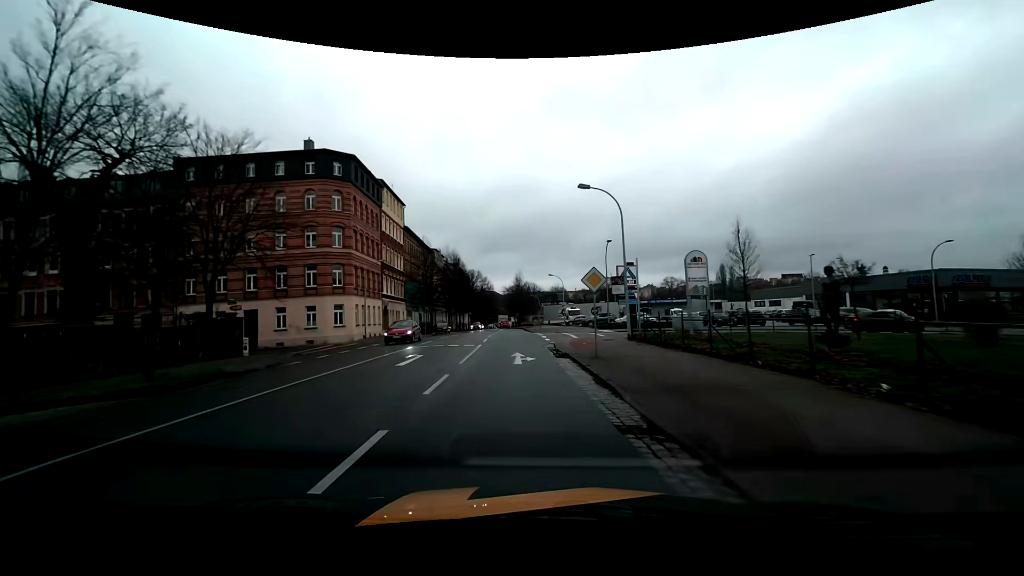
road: primary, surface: asphalt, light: Day
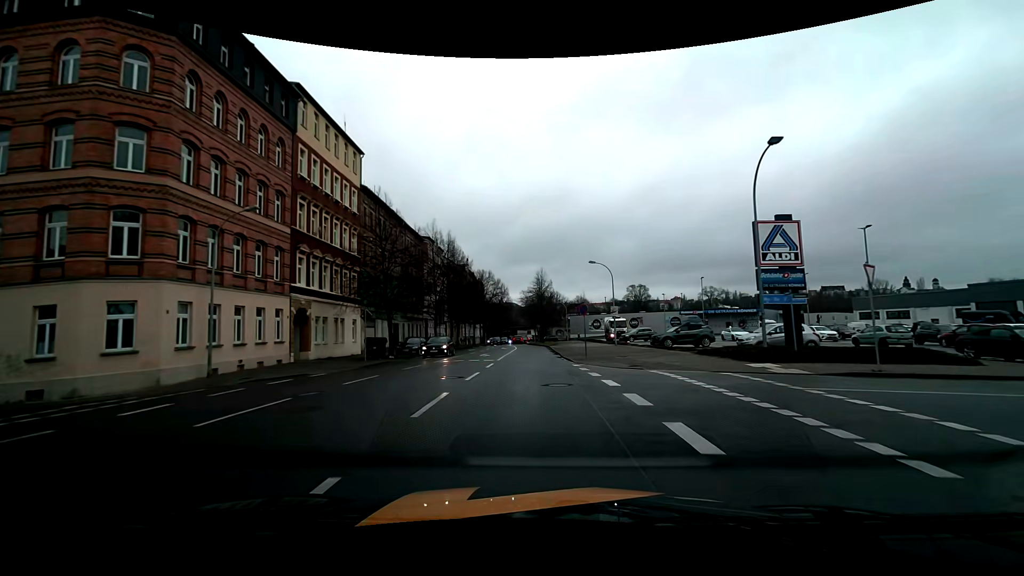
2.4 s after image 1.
(-0.9, +26.9) m; -3°
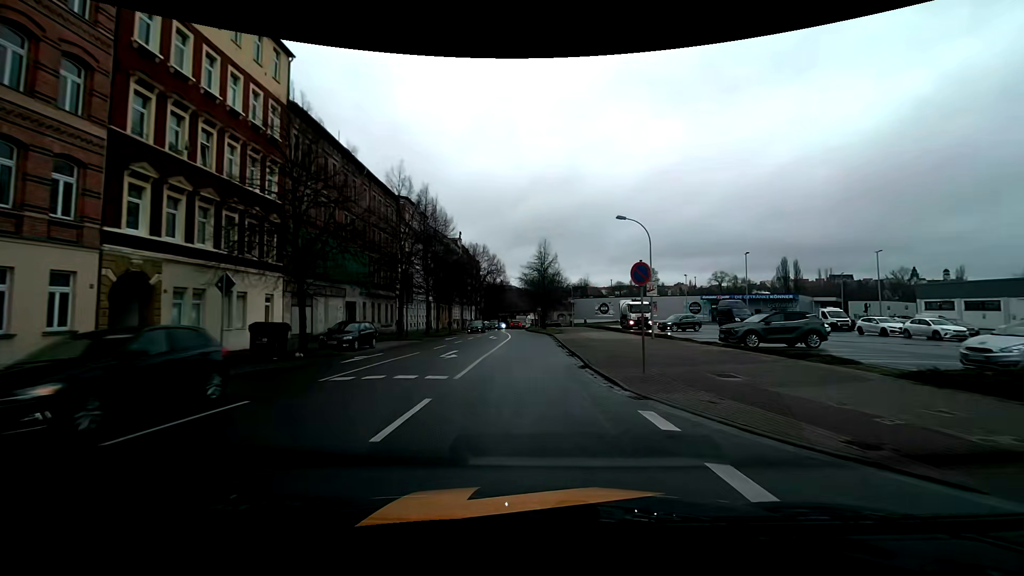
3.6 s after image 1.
(+0.1, +13.8) m; +1°
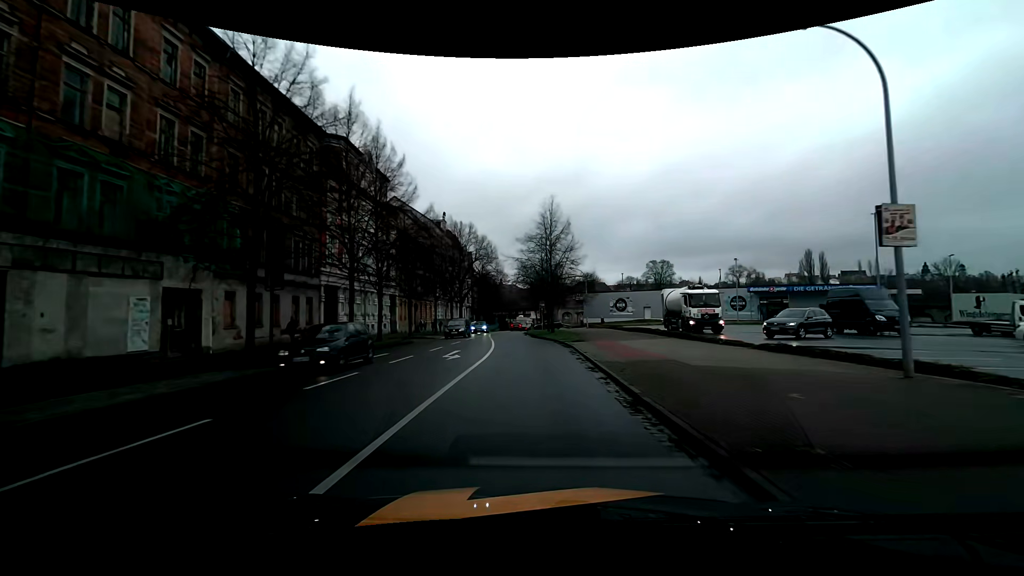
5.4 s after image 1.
(-0.3, +20.4) m; -1°
(0, +10) (0, +20) (-1, +30) (-1, +40) (-2, +50) (-2, +60) (-2, +70) (-2, +80) (-2, +90) (-2, +100) m
